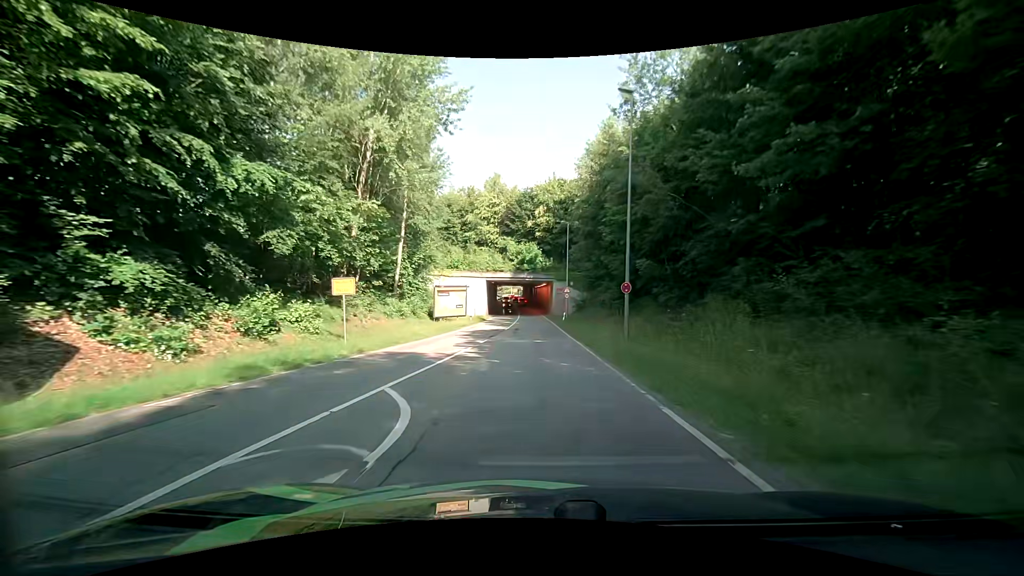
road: secondary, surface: asphalt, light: Day
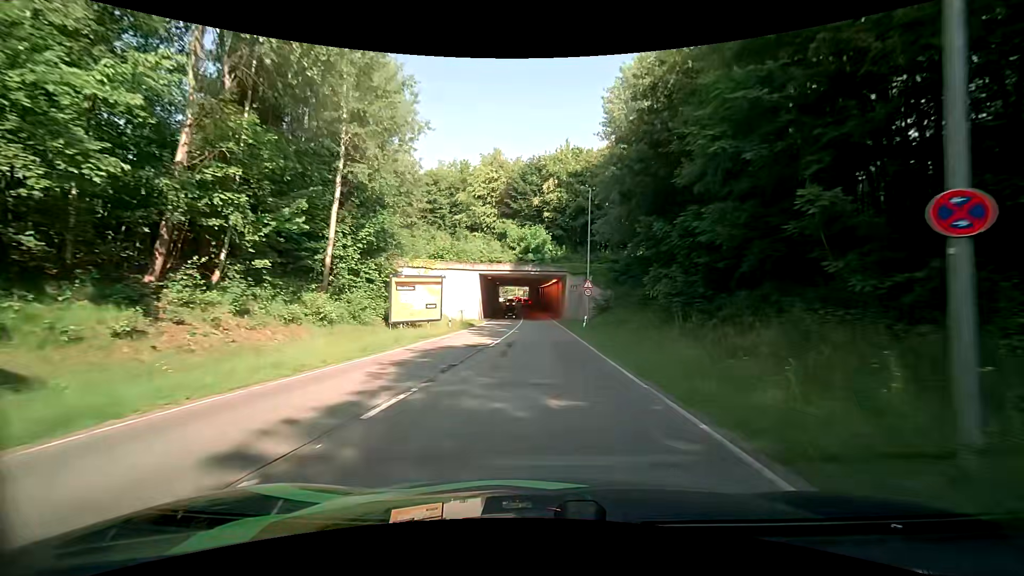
(-0.1, +15.0) m; -1°
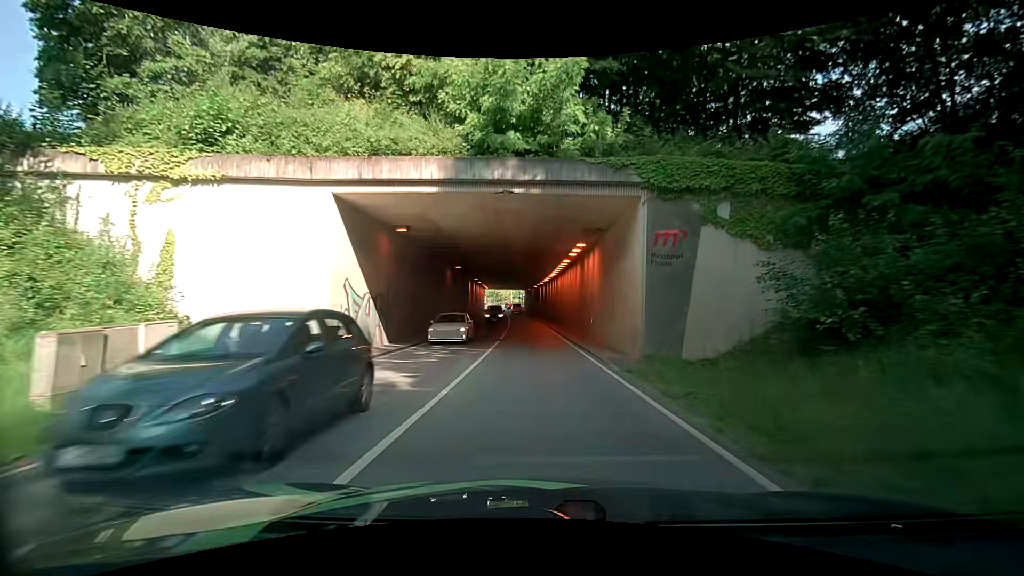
(0.0, +36.6) m; 0°
